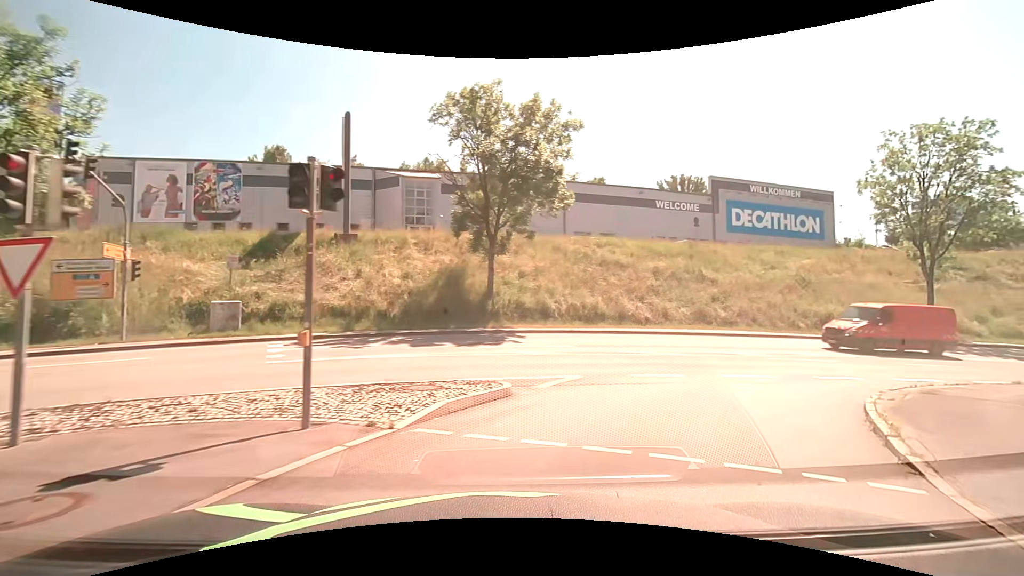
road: primary_link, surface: asphalt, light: Day
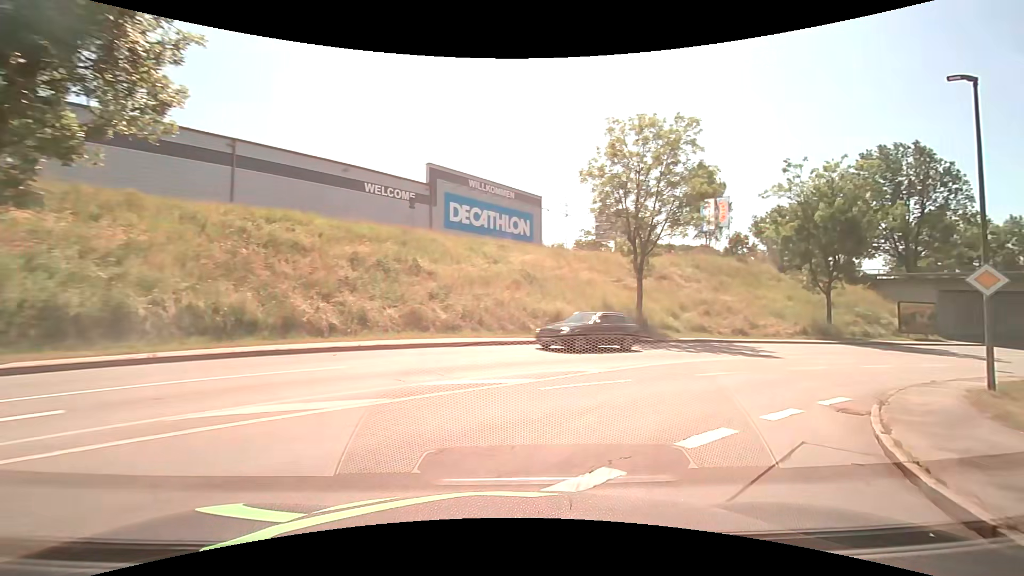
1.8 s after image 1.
(+3.0, +10.8) m; +33°
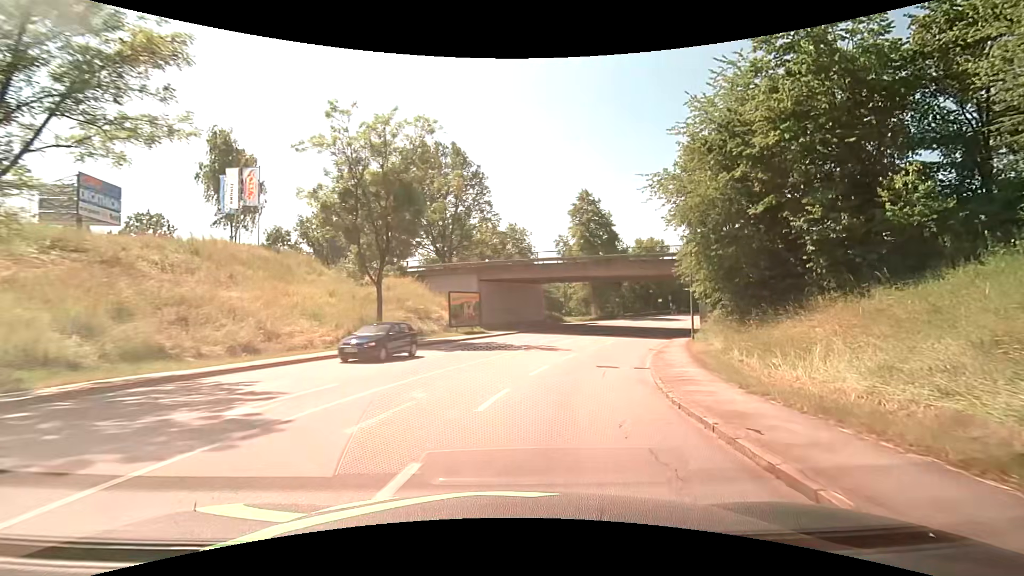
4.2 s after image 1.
(+7.5, +16.0) m; +47°
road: tertiary
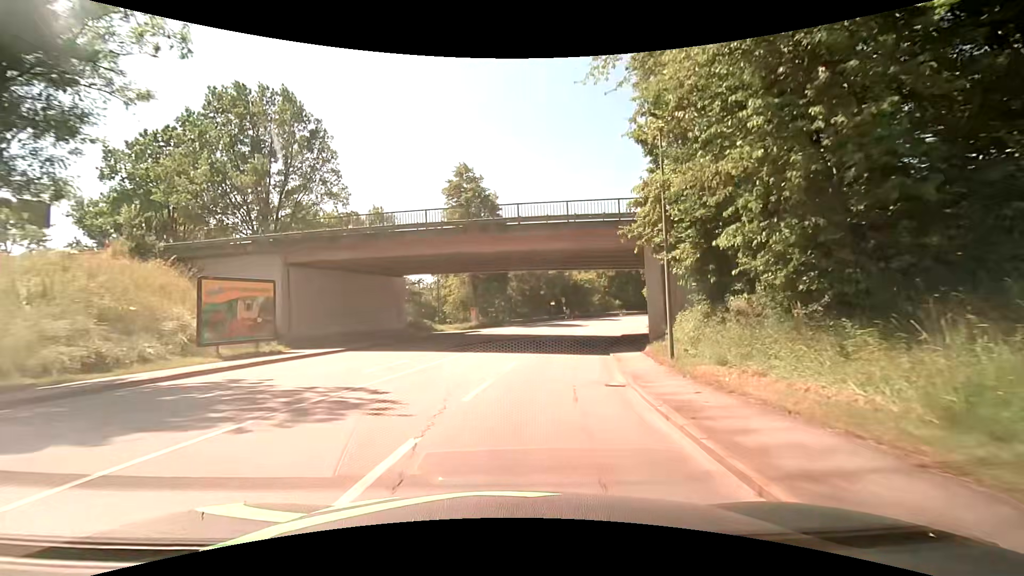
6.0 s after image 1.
(+2.6, +16.8) m; +15°
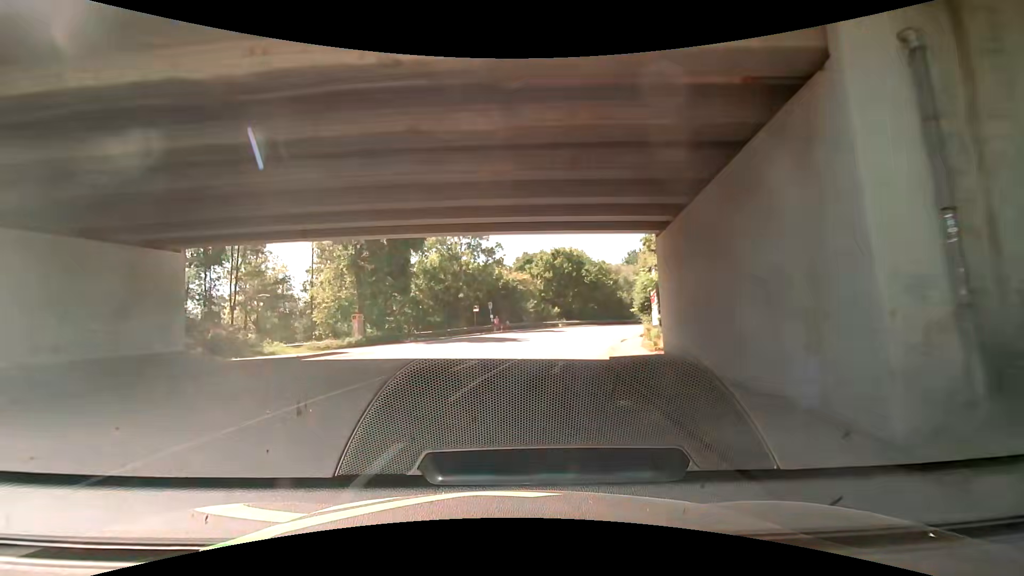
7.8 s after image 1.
(+1.4, +18.1) m; +8°
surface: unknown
